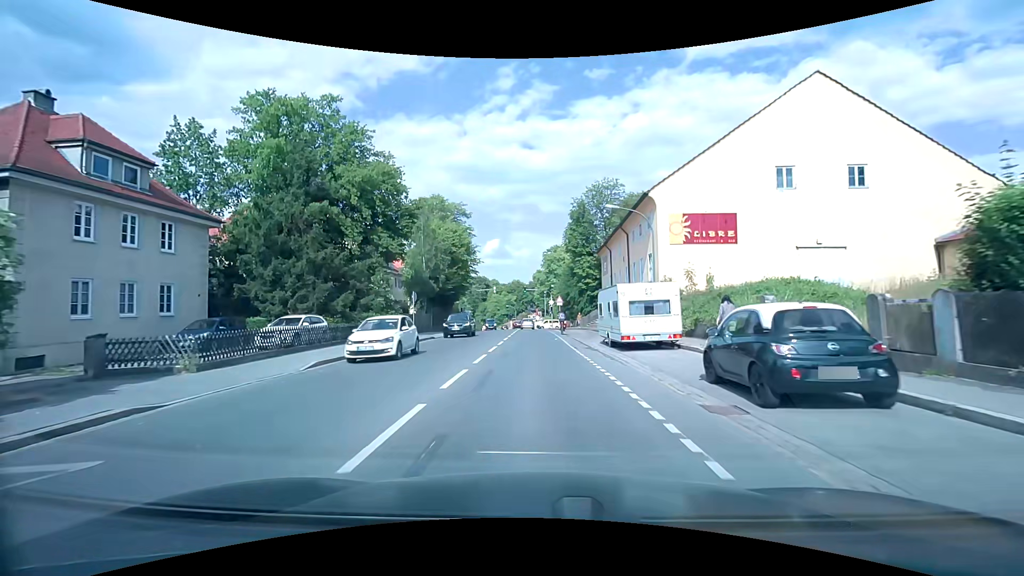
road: secondary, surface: asphalt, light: Day
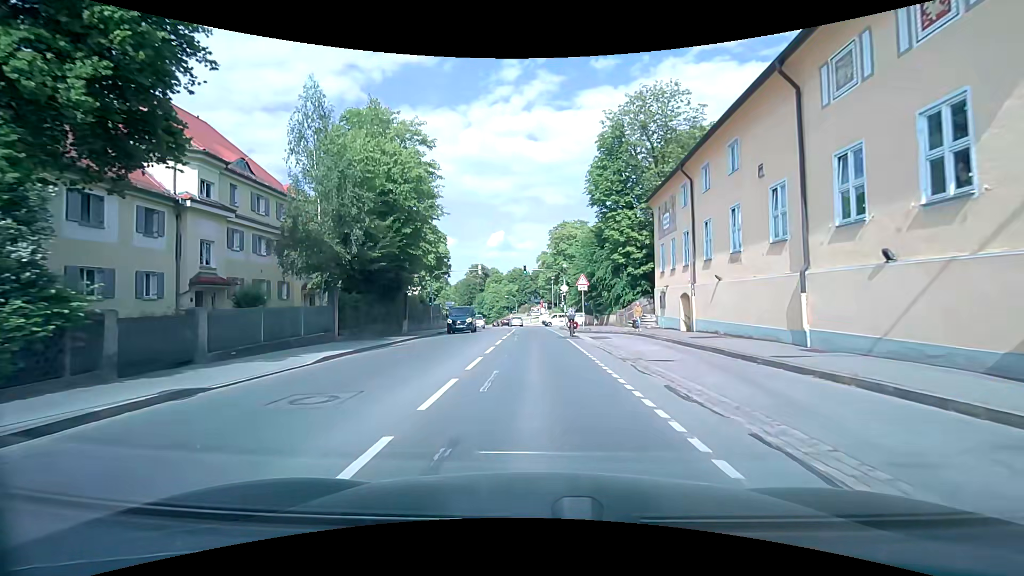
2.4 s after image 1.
(-0.1, +24.5) m; -1°
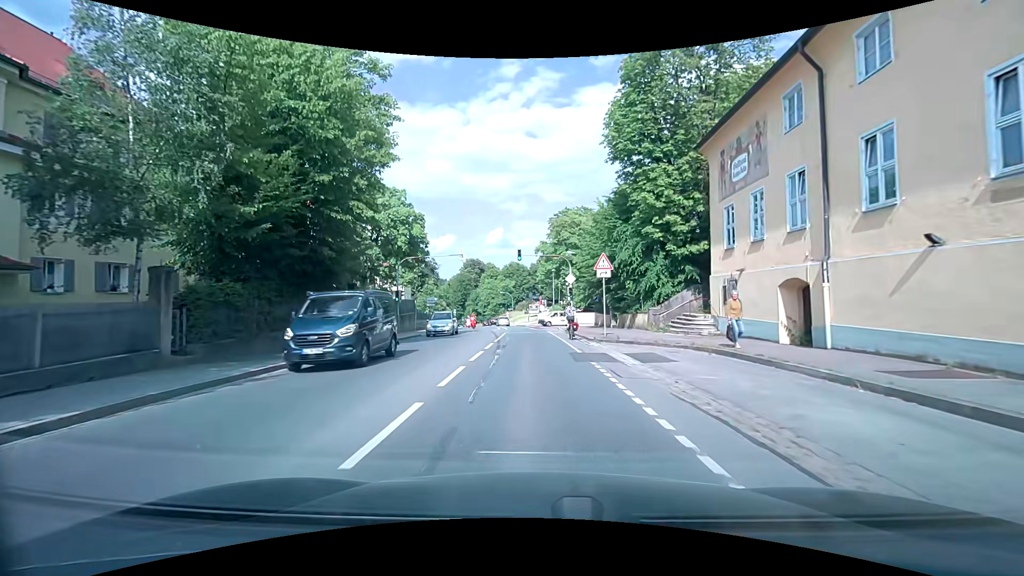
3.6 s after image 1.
(0.0, +11.4) m; 0°
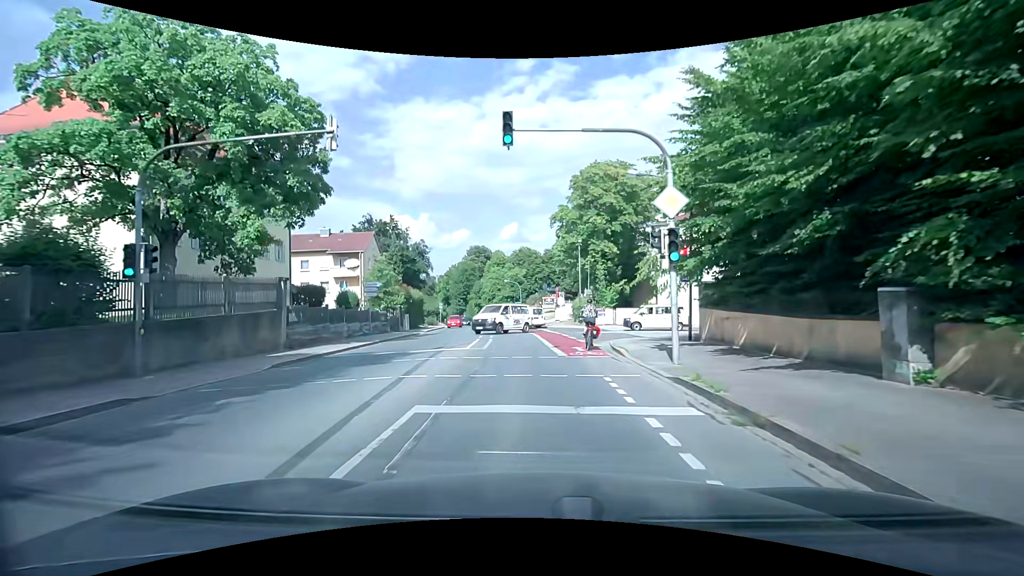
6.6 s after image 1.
(-0.1, +26.4) m; -1°
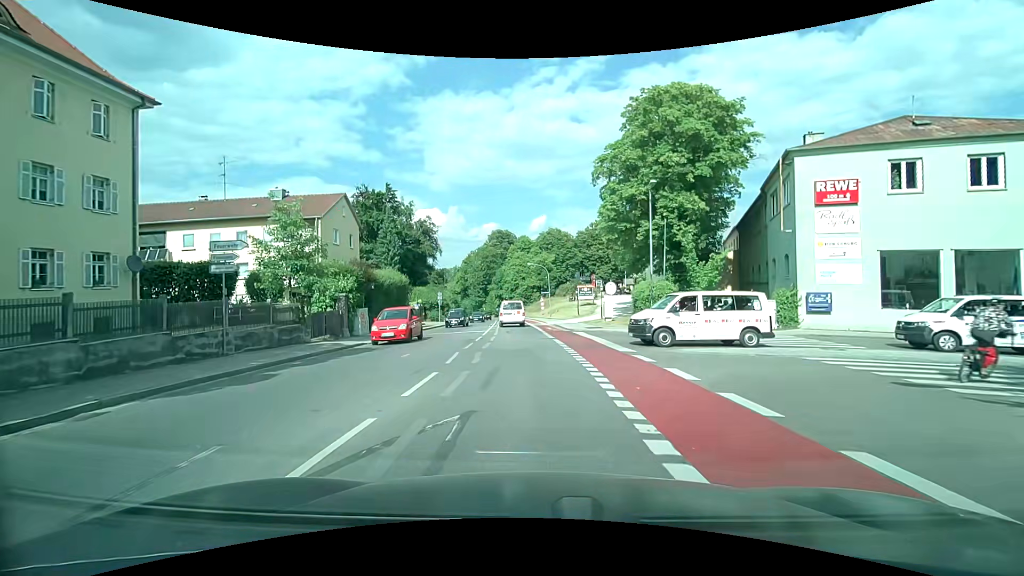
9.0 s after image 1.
(-0.7, +19.5) m; -3°
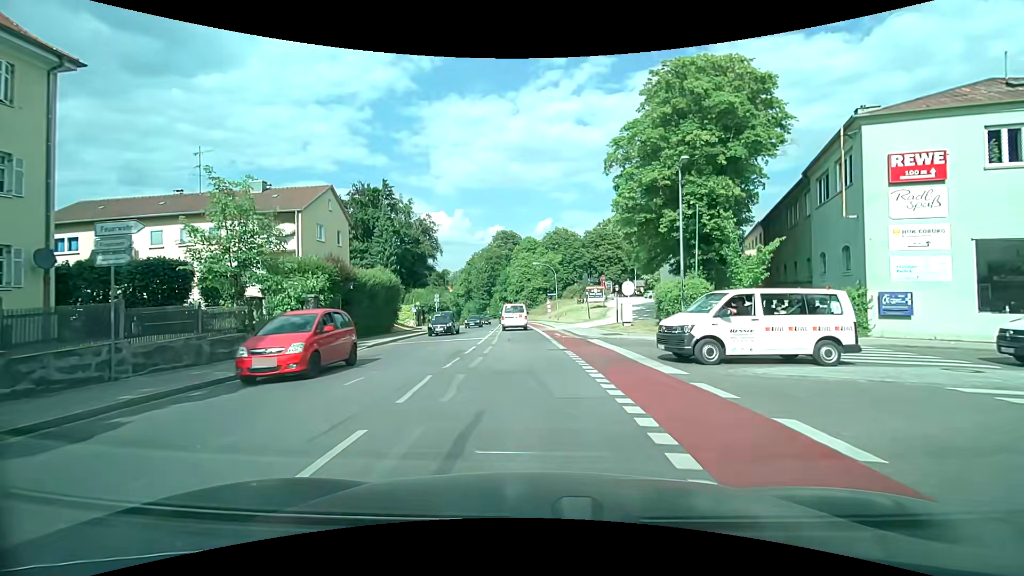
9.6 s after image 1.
(0.0, +4.7) m; -1°
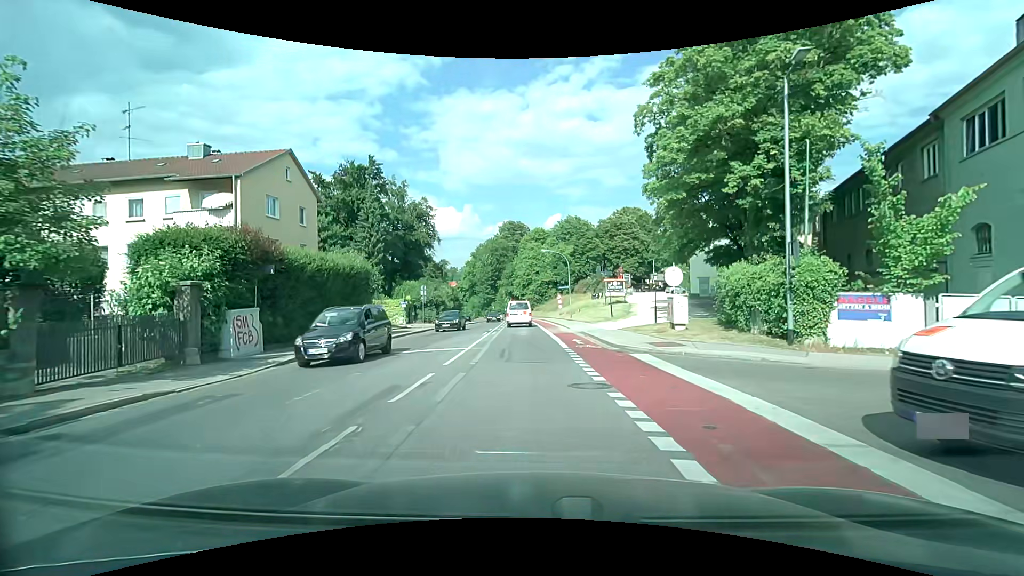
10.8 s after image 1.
(0.0, +8.9) m; -1°
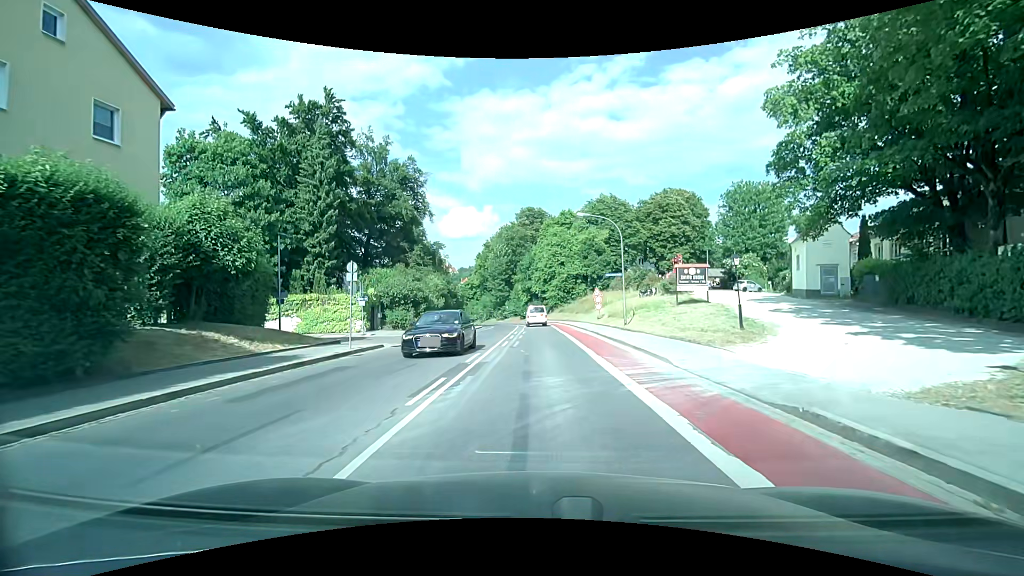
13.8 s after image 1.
(-0.7, +19.3) m; -2°
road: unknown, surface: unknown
